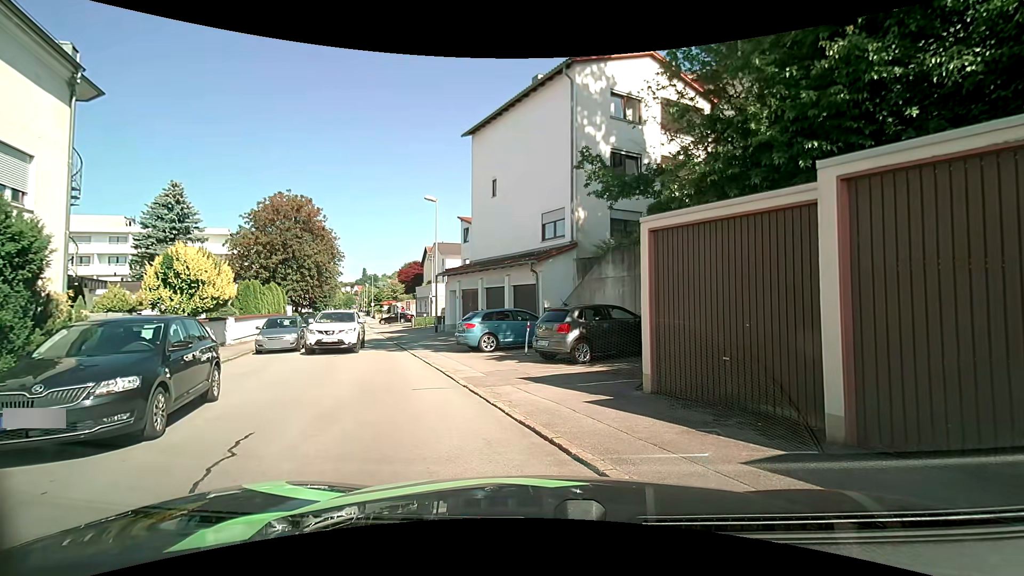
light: Day
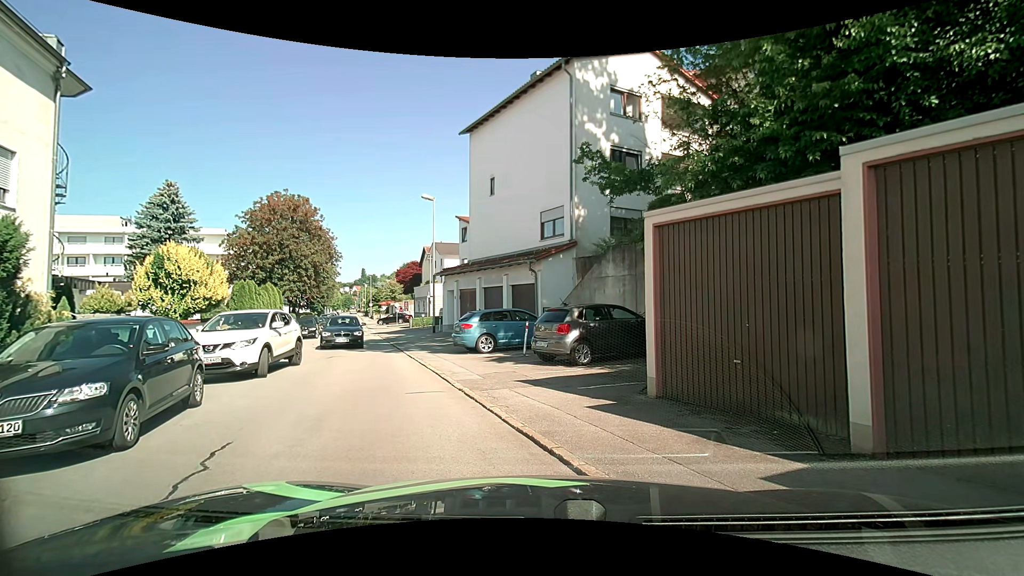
(0.0, +0.5) m; 0°
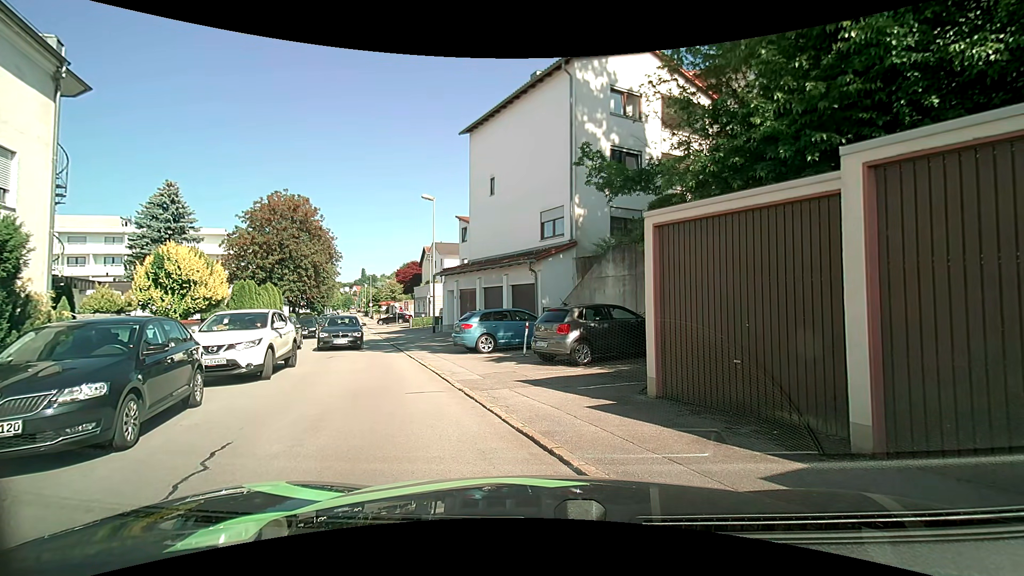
(0.0, 0.0) m; 0°
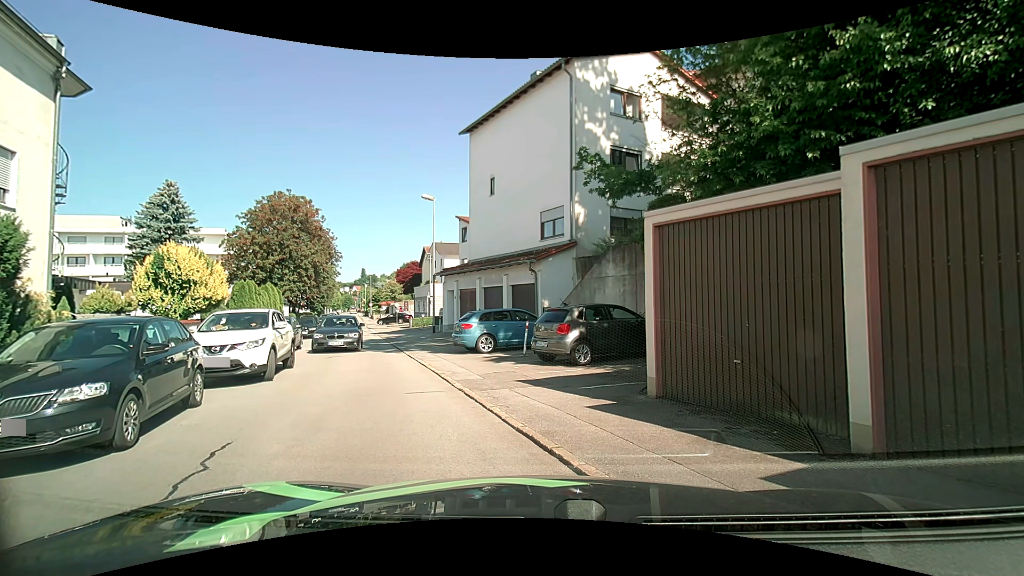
(0.0, 0.0) m; 0°
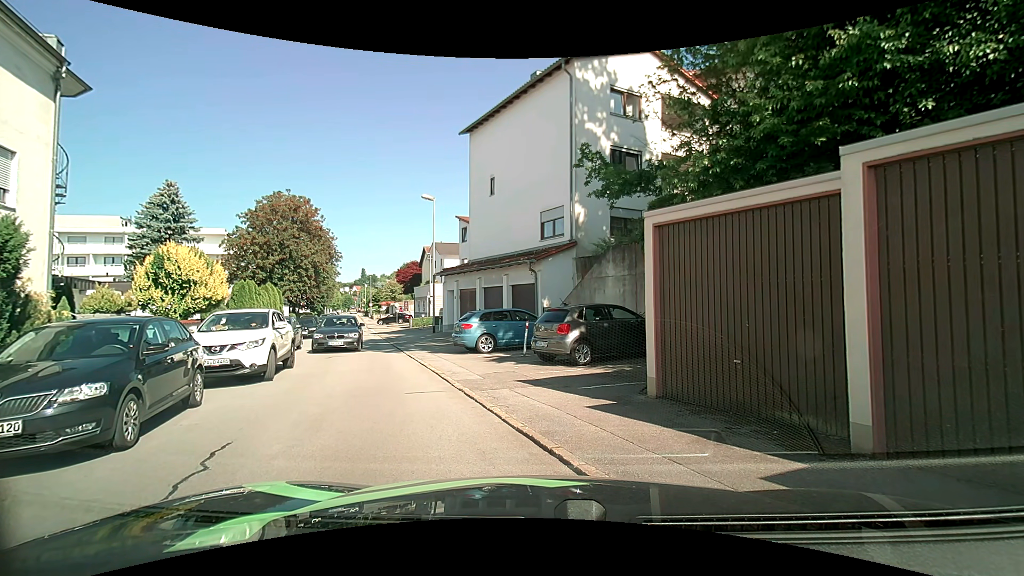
(0.0, 0.0) m; 0°
(0, +10) (-2, +20) (-3, +30) (-4, +40) (-5, +50) (-7, +60) (-8, +69) (-9, +79) (-10, +89) (-11, +99) m
